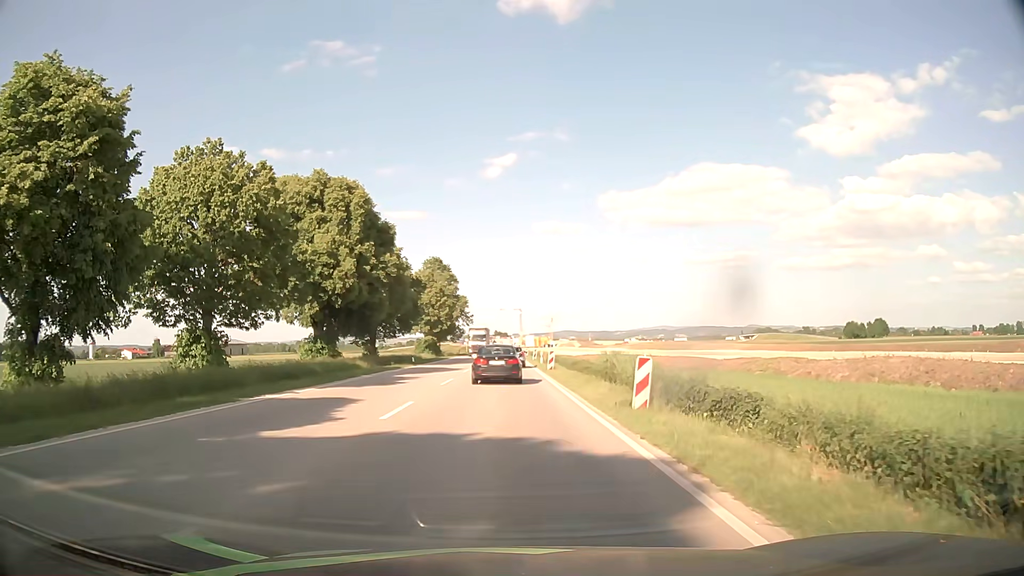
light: Day
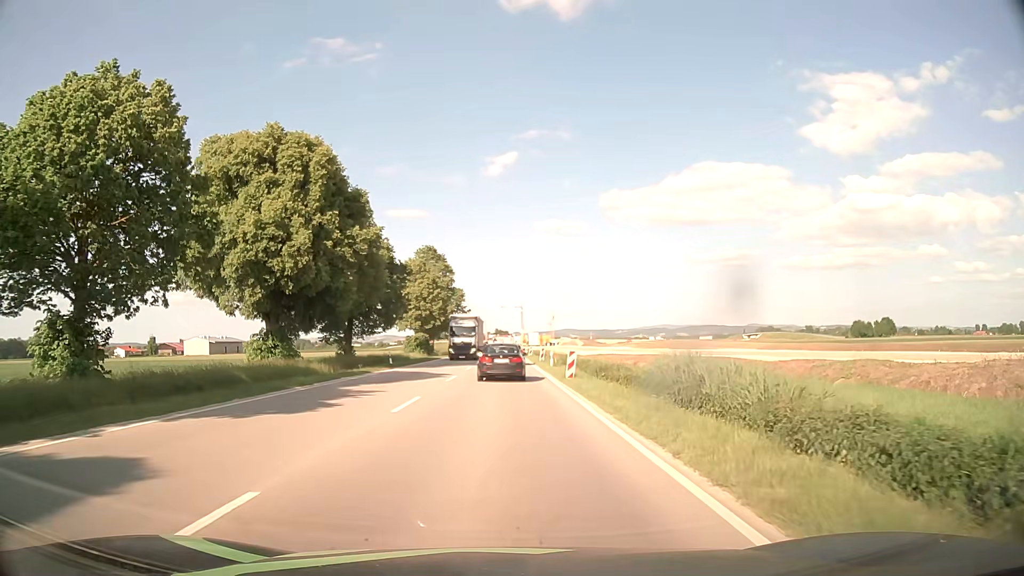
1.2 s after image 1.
(0.0, +10.8) m; 0°
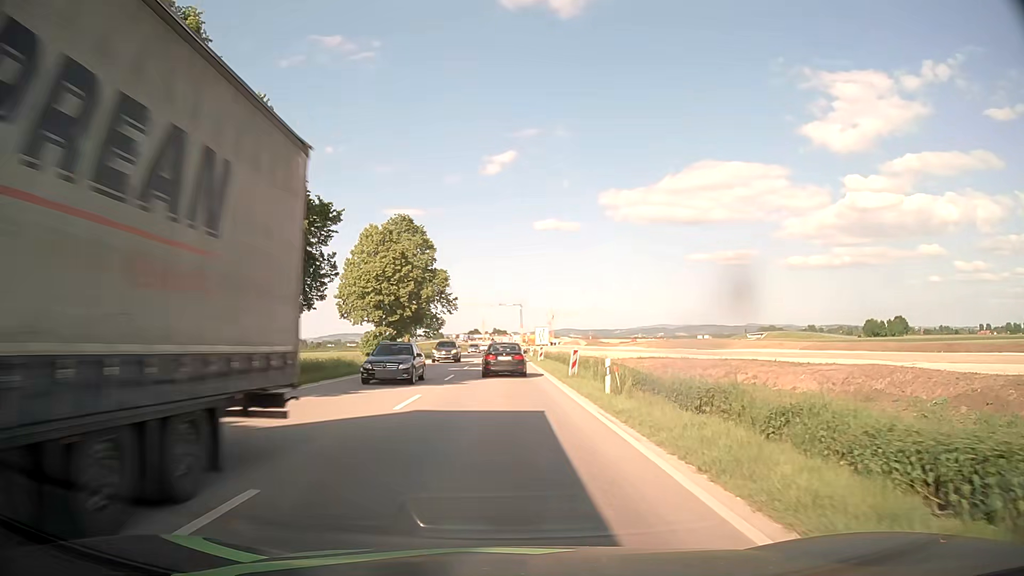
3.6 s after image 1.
(-0.1, +24.0) m; 0°
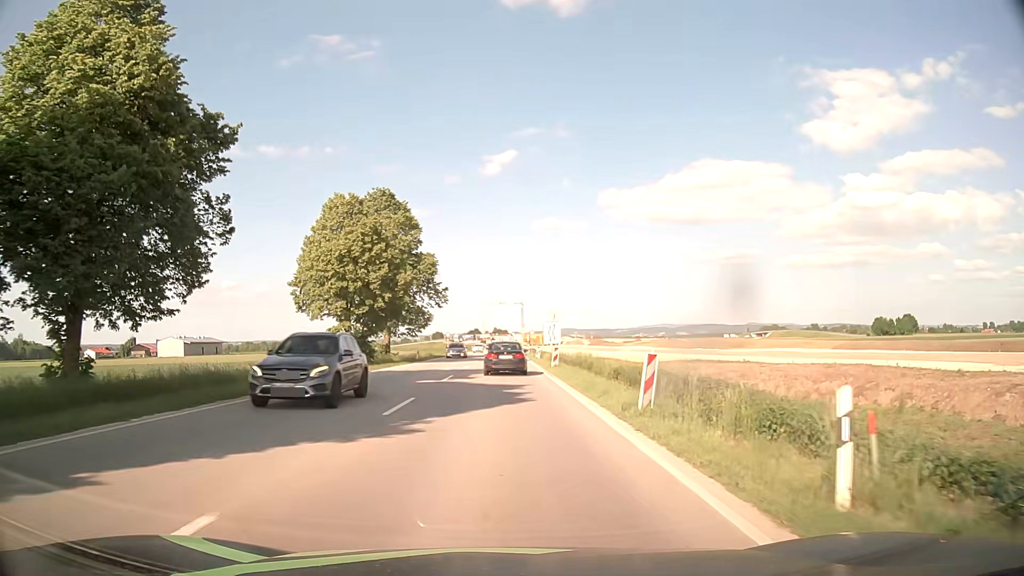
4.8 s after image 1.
(0.0, +13.2) m; 0°
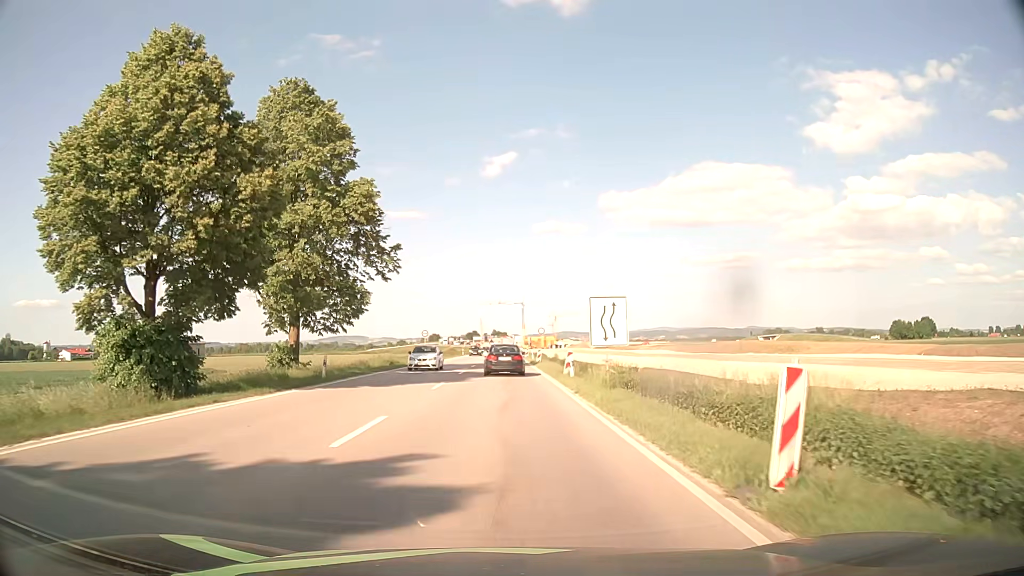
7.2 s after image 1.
(0.0, +28.1) m; 0°
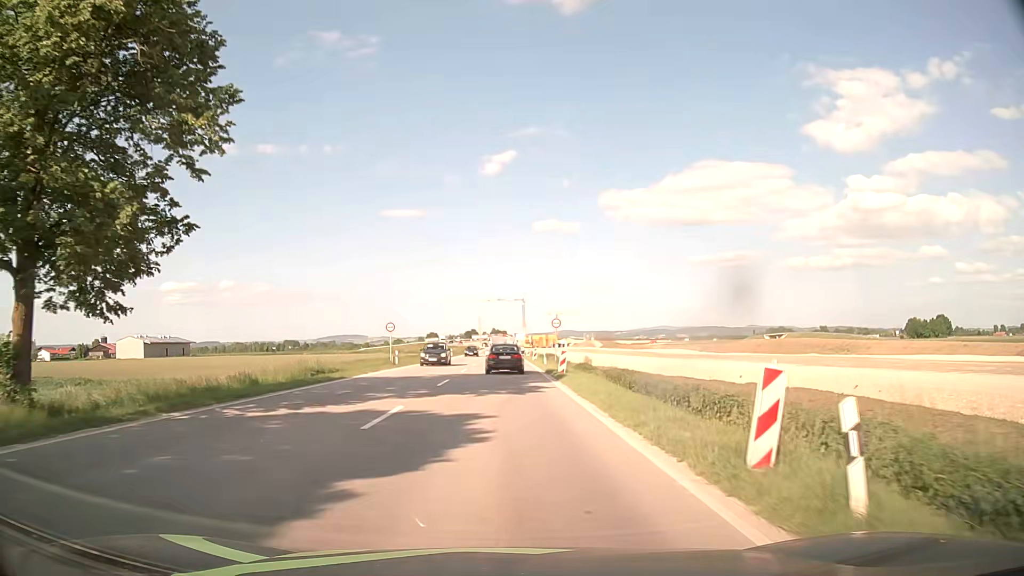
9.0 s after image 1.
(0.0, +22.0) m; 0°
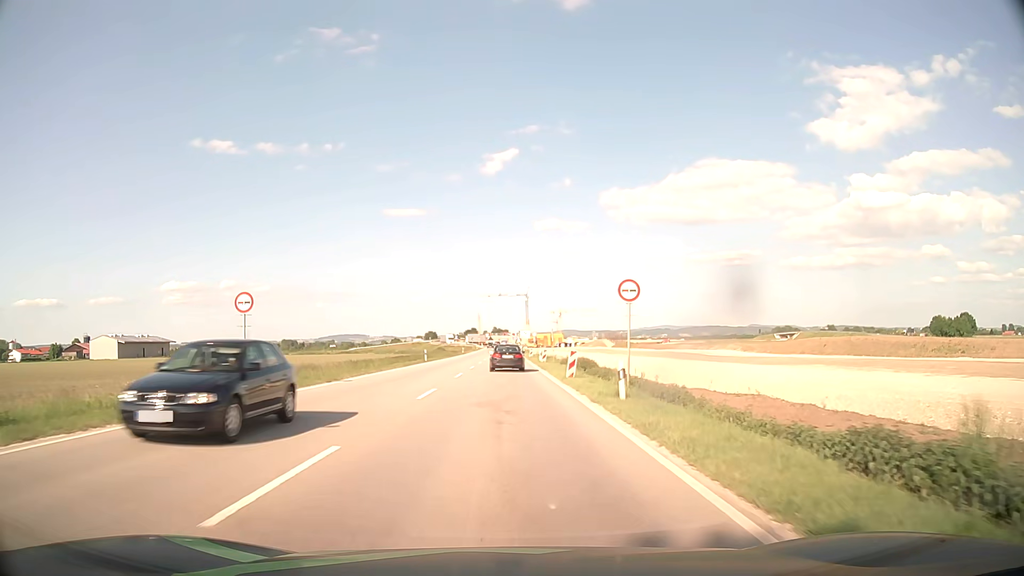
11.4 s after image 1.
(+0.1, +29.9) m; 0°
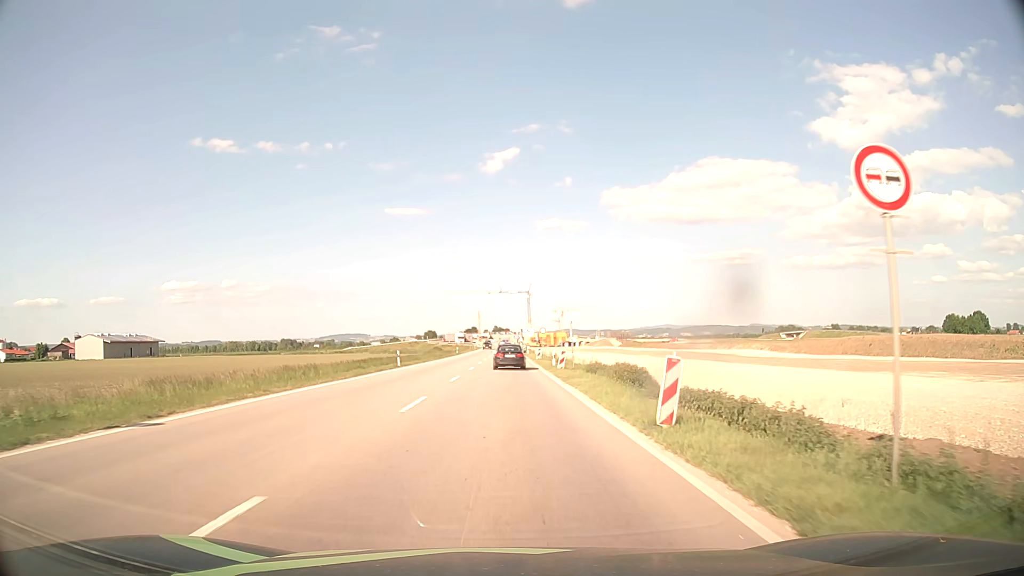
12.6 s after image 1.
(0.0, +15.1) m; 0°
(0, +10) (0, +20) (0, +30) (0, +40) (0, +50) (0, +60) (0, +70) (0, +80) (0, +90) (+1, +100) m
